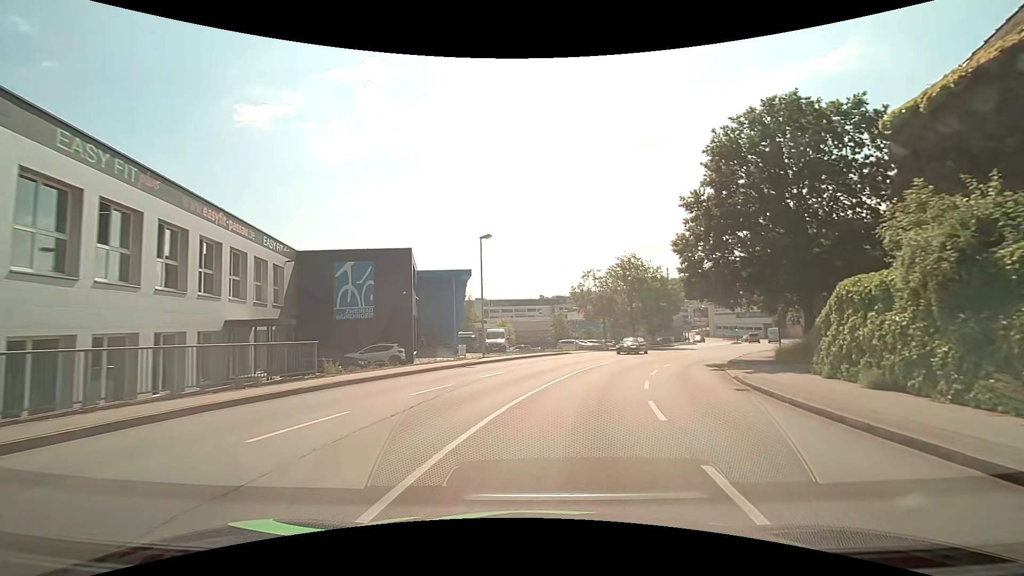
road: tertiary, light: Day
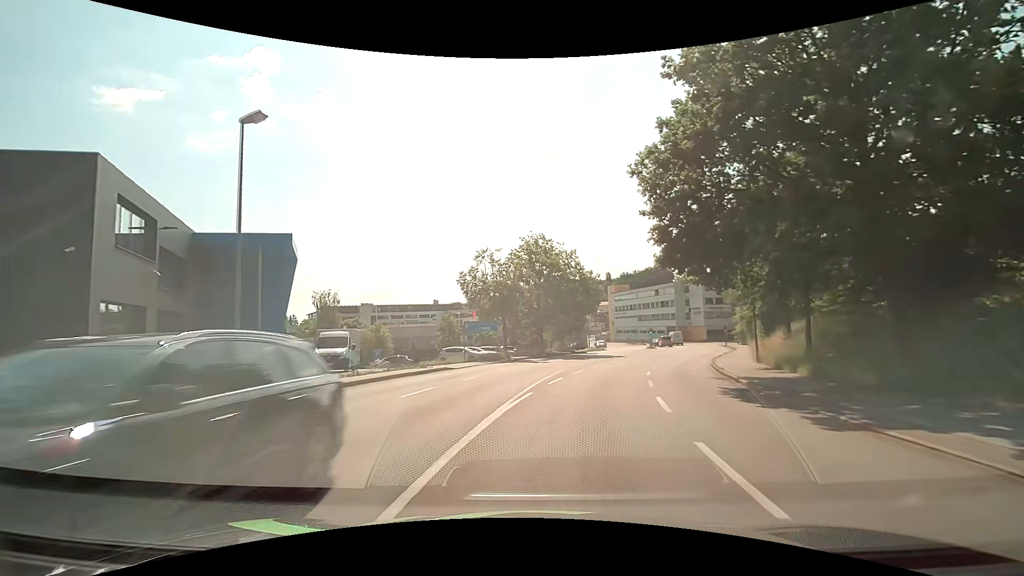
(+1.7, +17.2) m; +11°
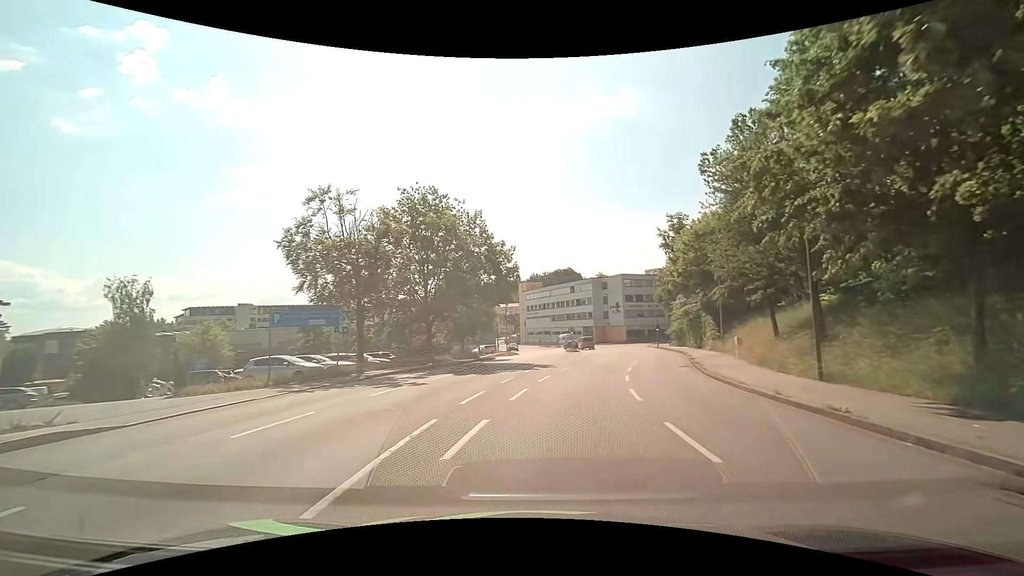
(+1.5, +16.3) m; +10°
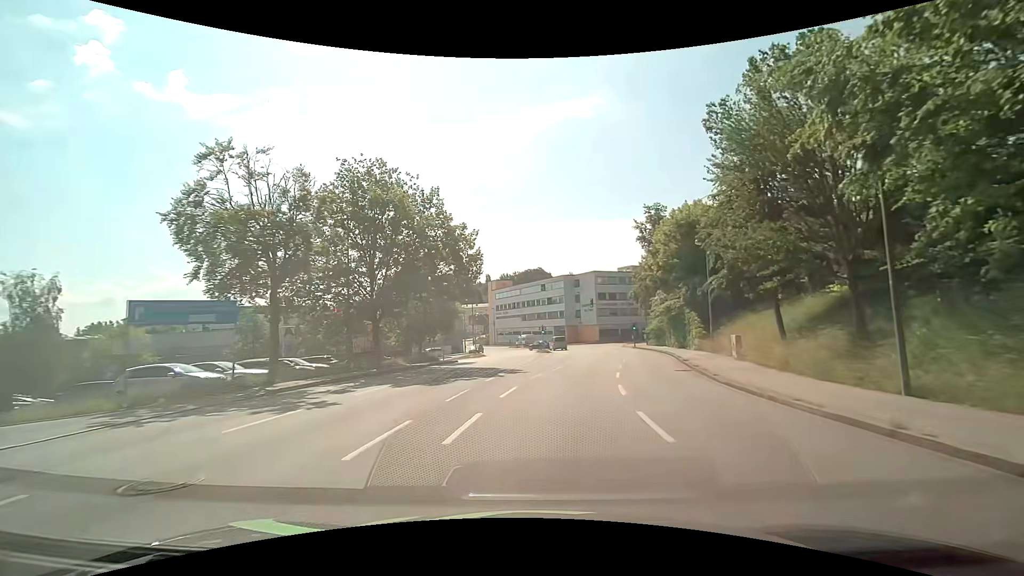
(+0.2, +5.3) m; +4°
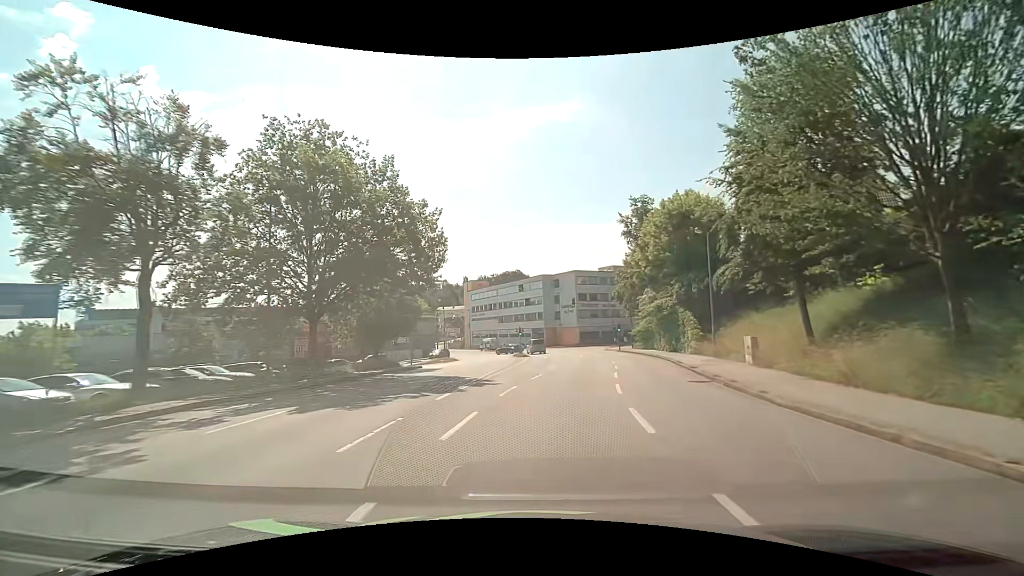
(+0.1, +5.3) m; +2°
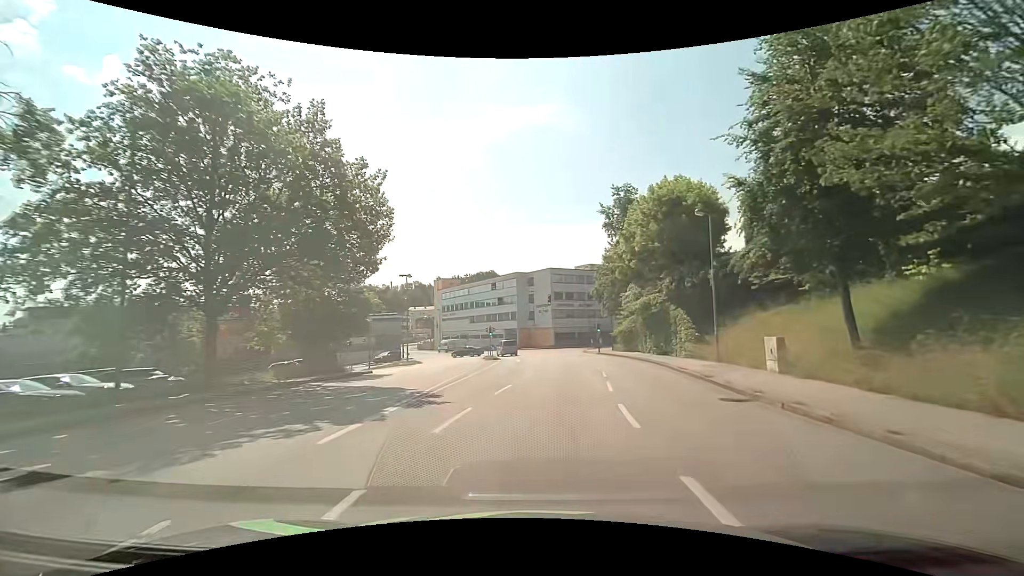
(+0.2, +5.4) m; +3°
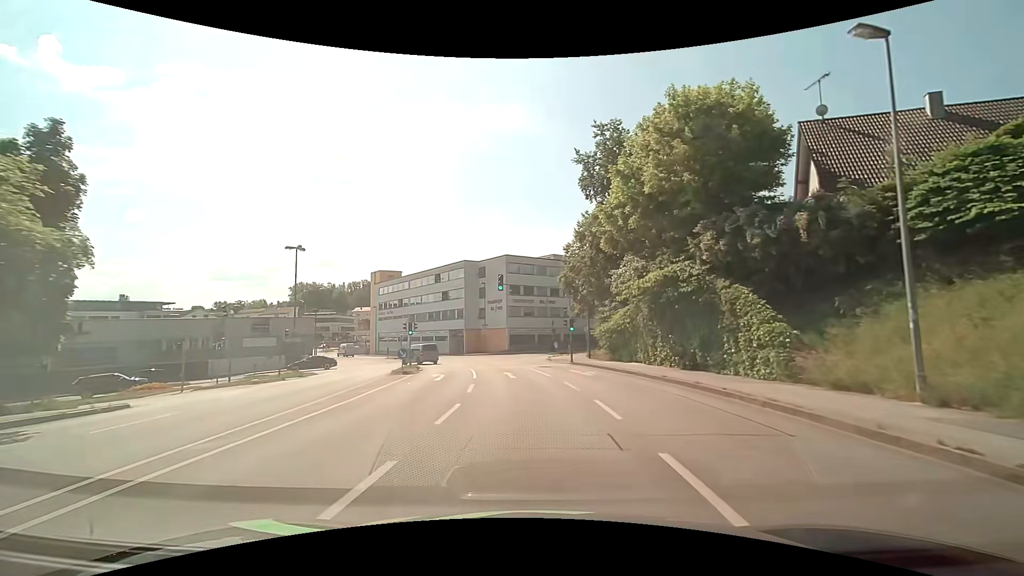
(+1.0, +17.0) m; +5°
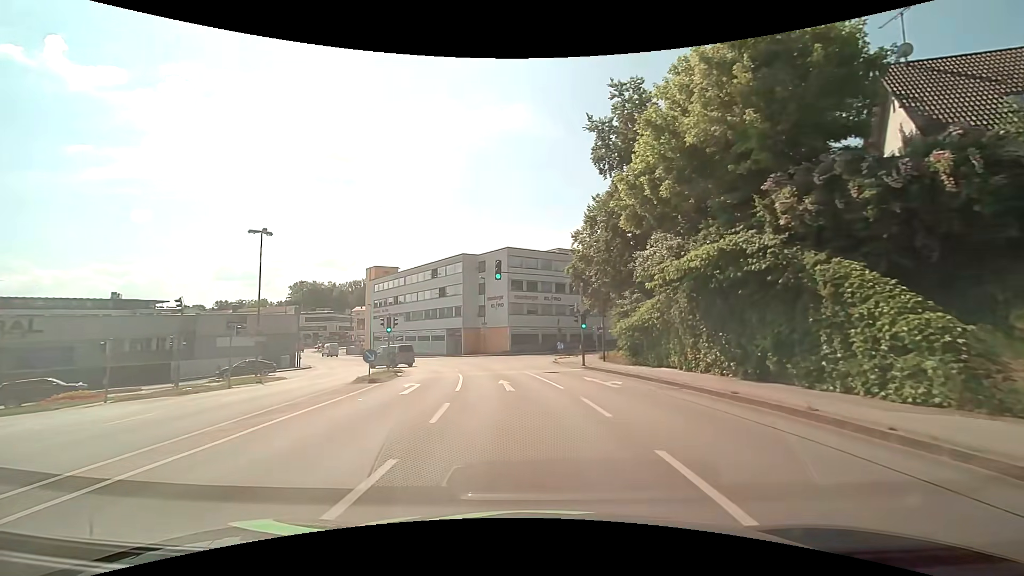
(0.0, +5.9) m; 0°
(0, +10) (-1, +20) (-3, +30) (-5, +40) (-7, +49) (-11, +59) (-15, +67) (-21, +76) (-27, +84) (-33, +92) m
